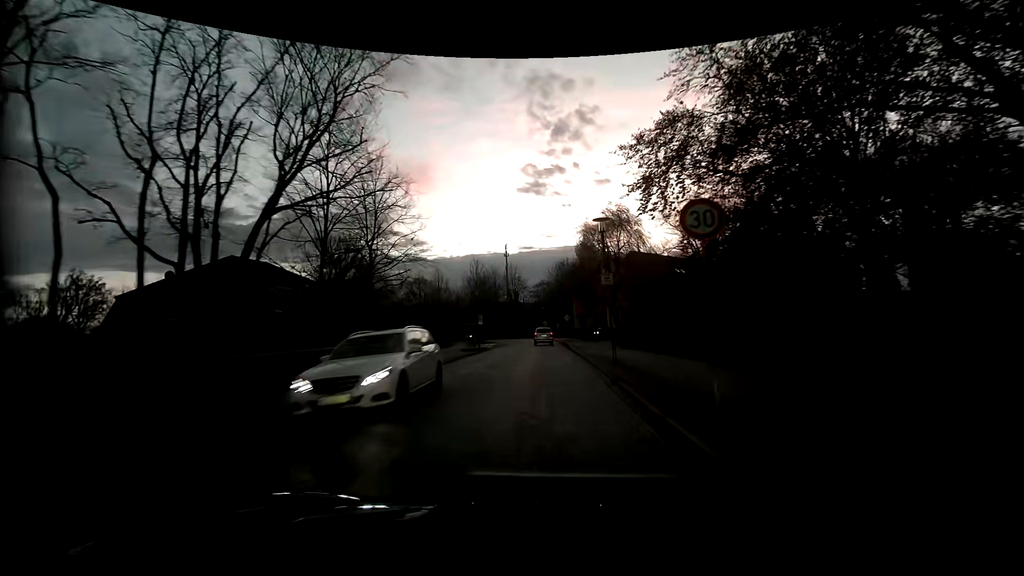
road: residential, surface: sett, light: Dusk
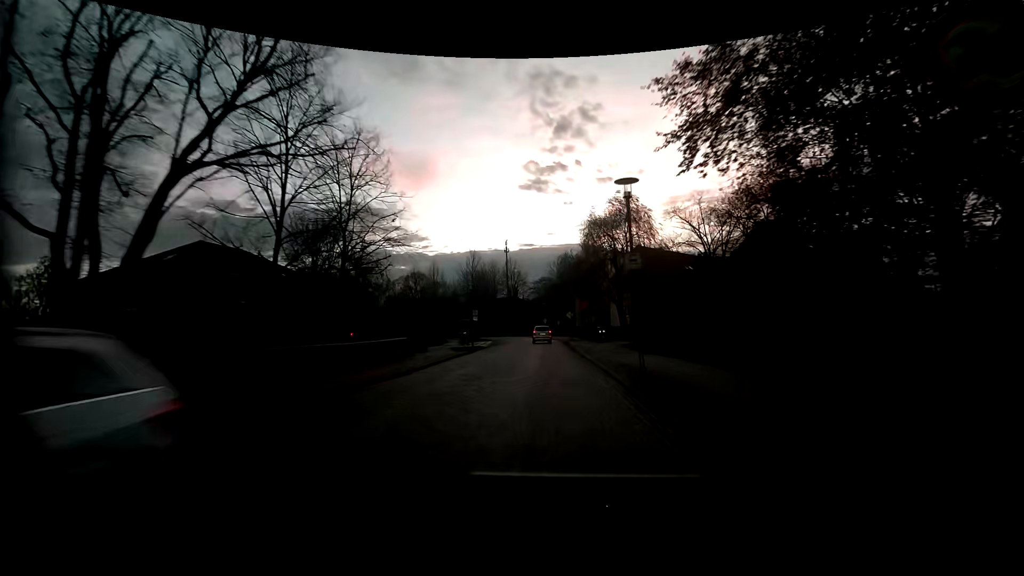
(0.0, +4.4) m; +1°
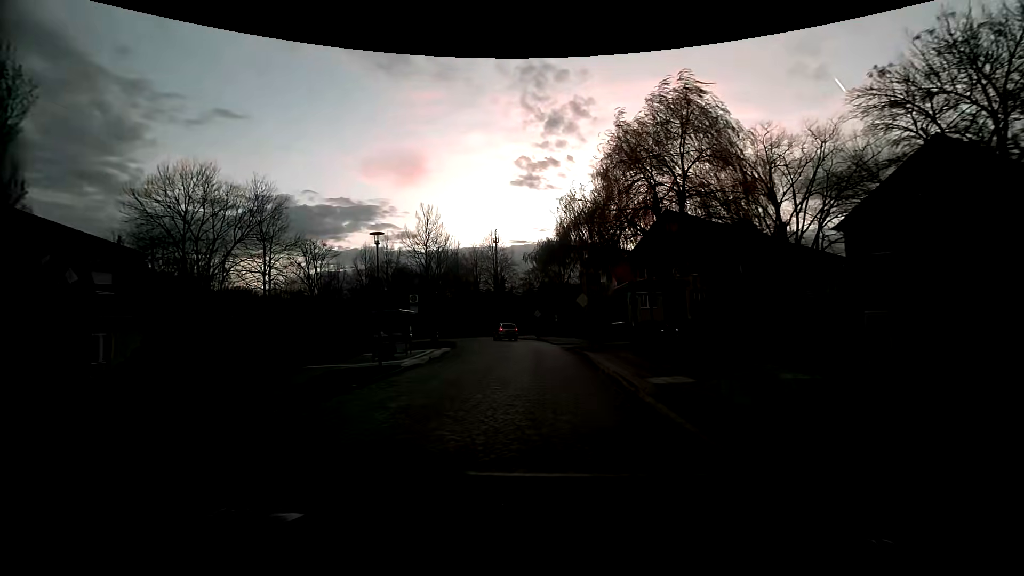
(+0.2, +23.1) m; +1°
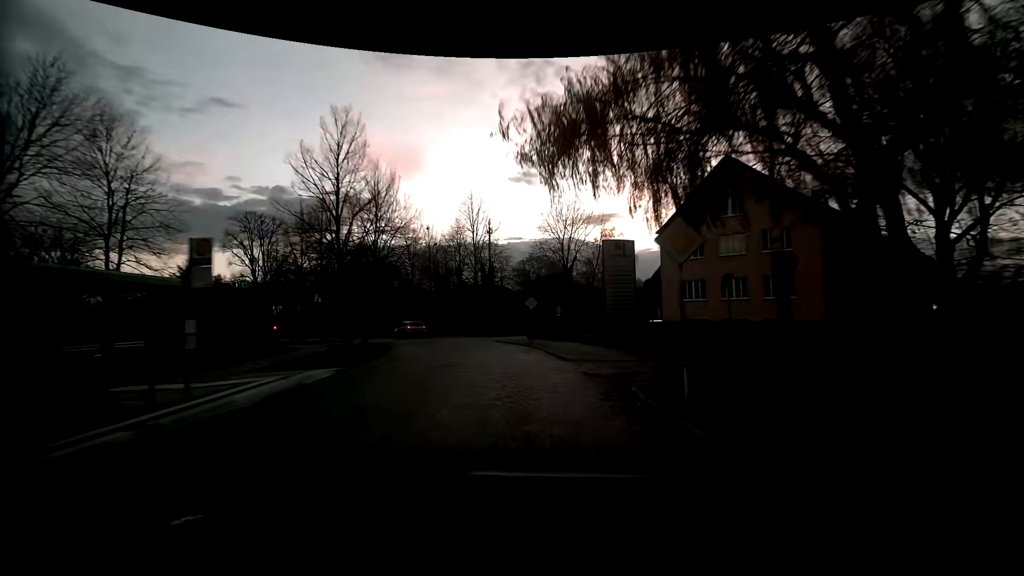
(0.0, +18.7) m; +1°
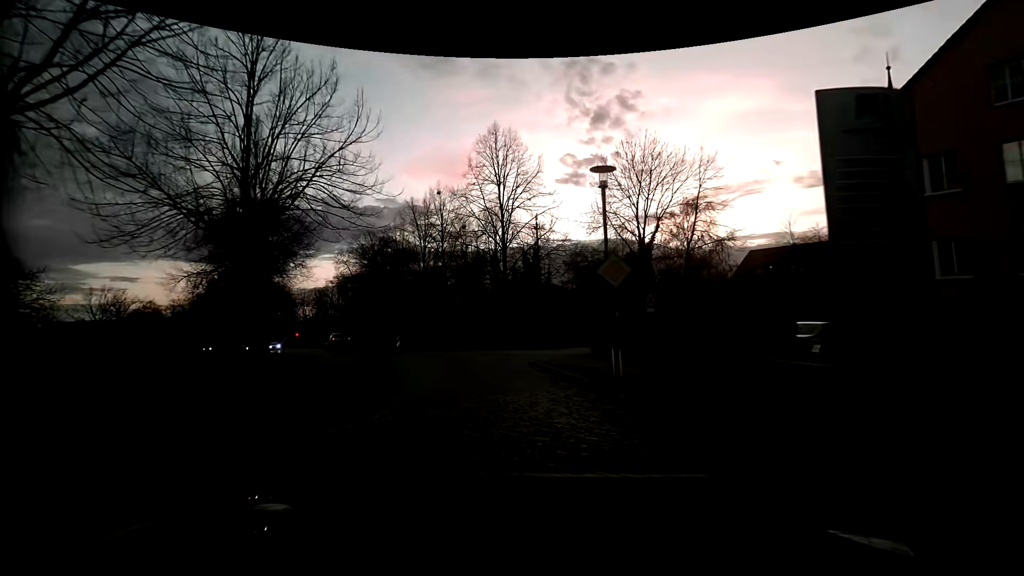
(-0.9, +18.6) m; -6°
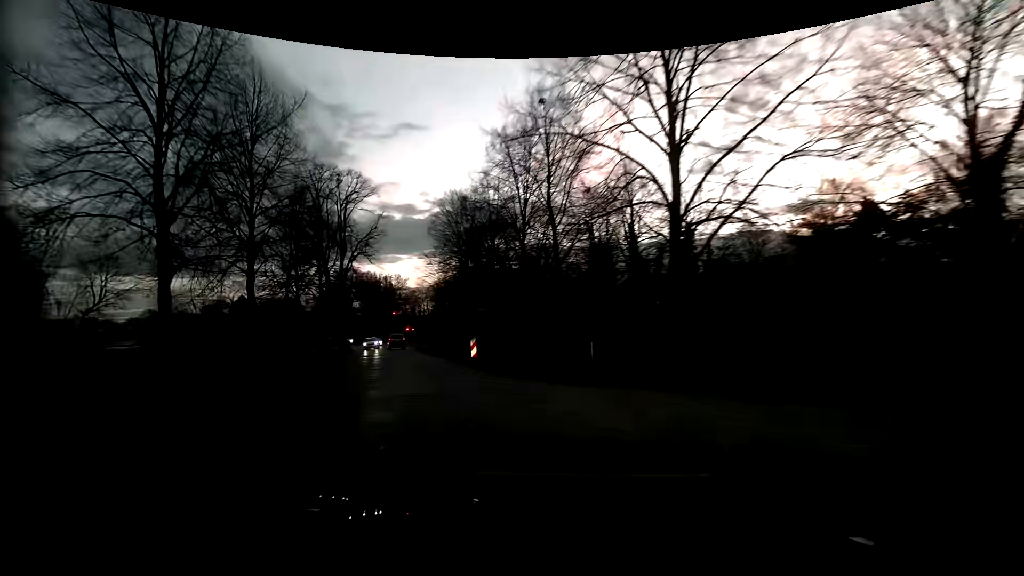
(-2.0, +17.3) m; -14°
(-1, +10) (-4, +19) (-7, +29) (-10, +39) (-13, +48) (-16, +58) (-19, +67) (-22, +77) (-25, +86) (-28, +96) m
